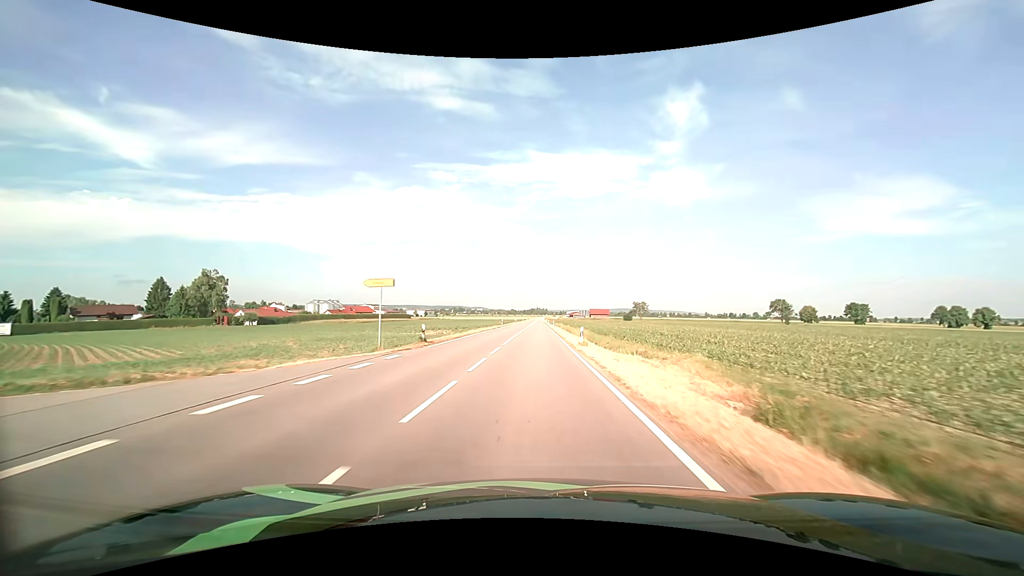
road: tertiary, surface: asphalt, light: Day
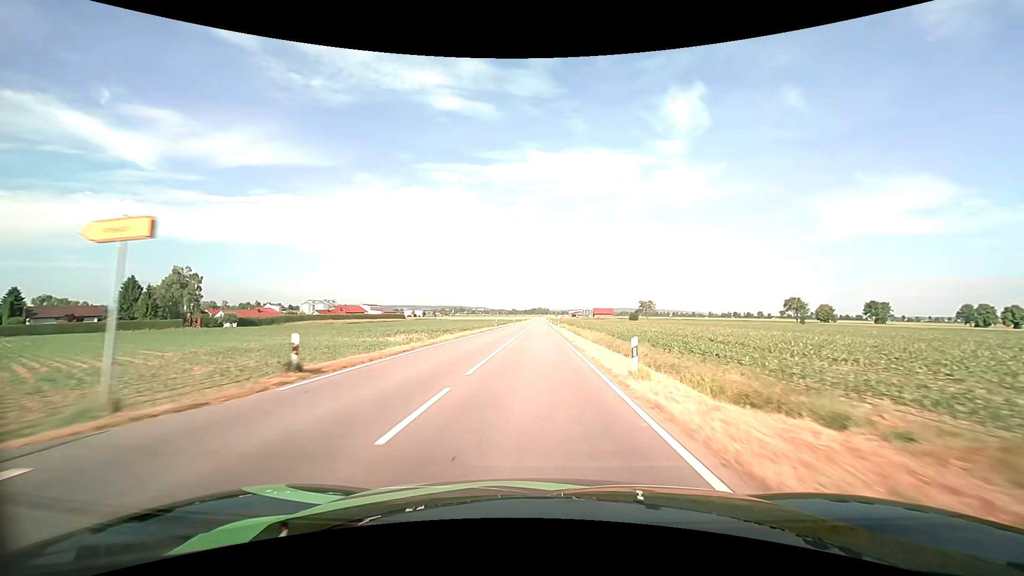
(0.0, +13.1) m; 0°
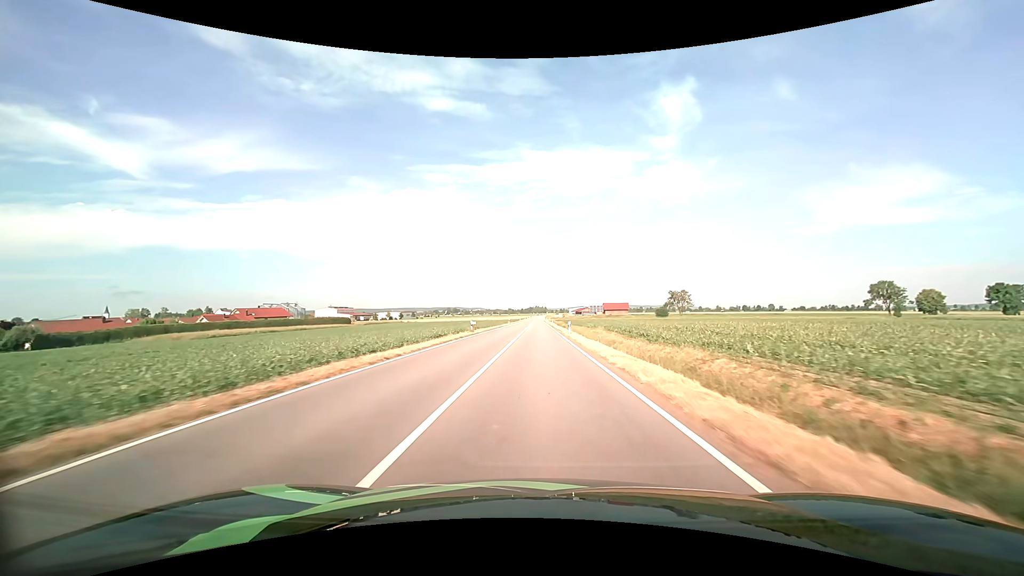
(-0.1, +66.9) m; 0°
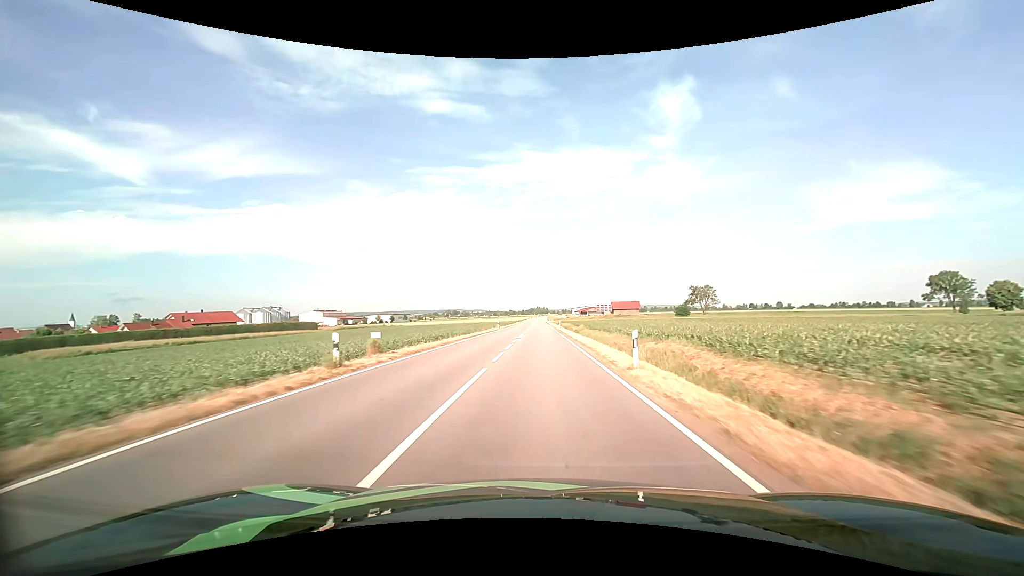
(0.0, +27.0) m; 0°
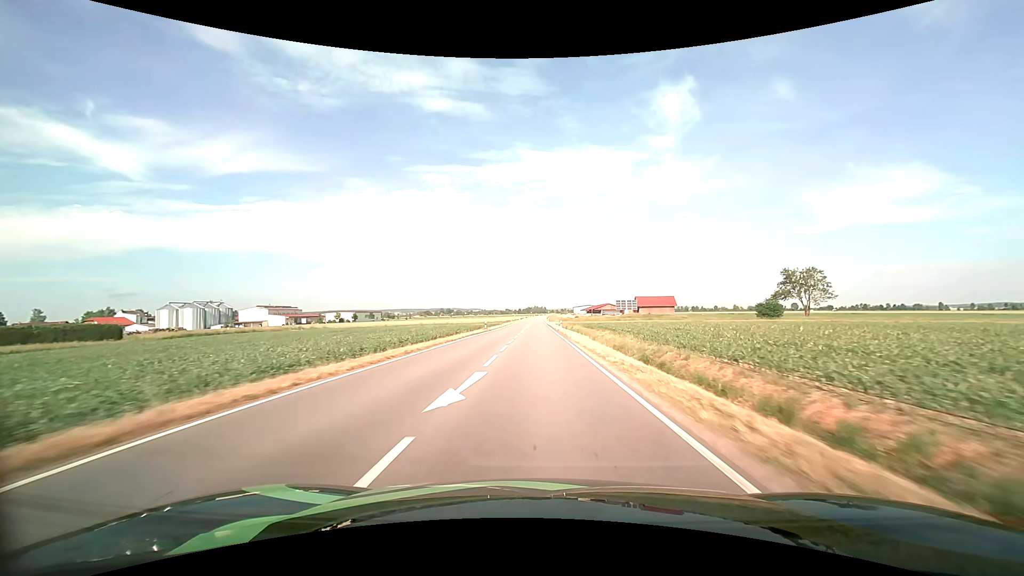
(0.0, +67.8) m; 0°
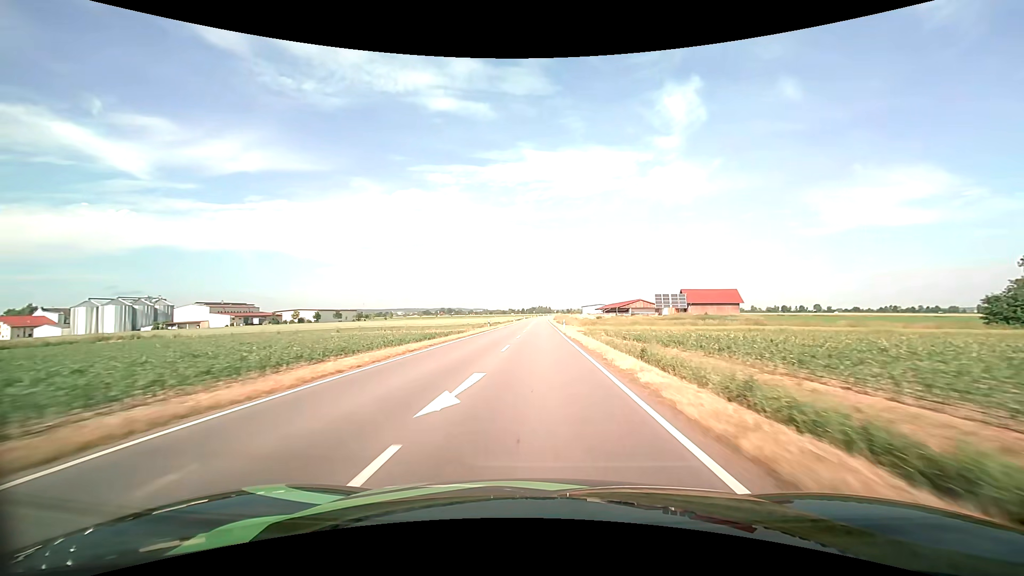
(-0.1, +54.5) m; 0°
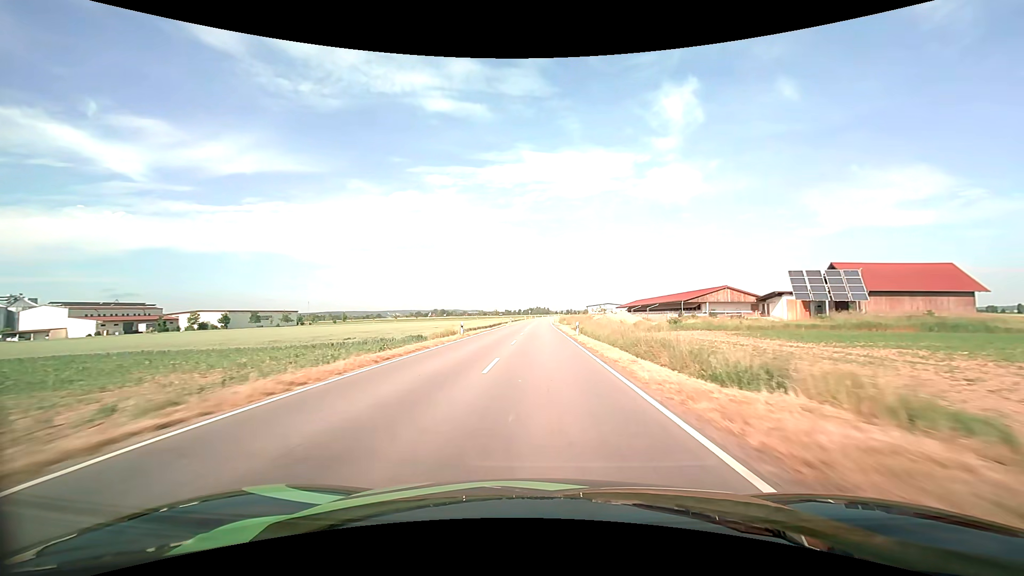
(0.0, +67.5) m; 0°
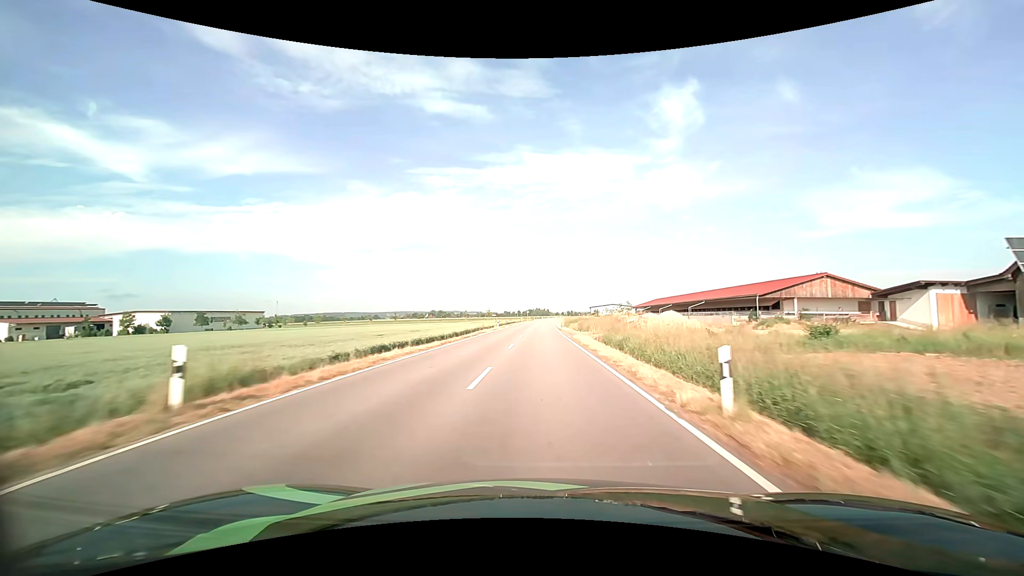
(0.0, +26.6) m; 0°
(0, +10) (0, +20) (0, +30) (0, +40) (0, +50) (+1, +60) (+1, +70) (+1, +80) (+1, +90) (+1, +100) m
